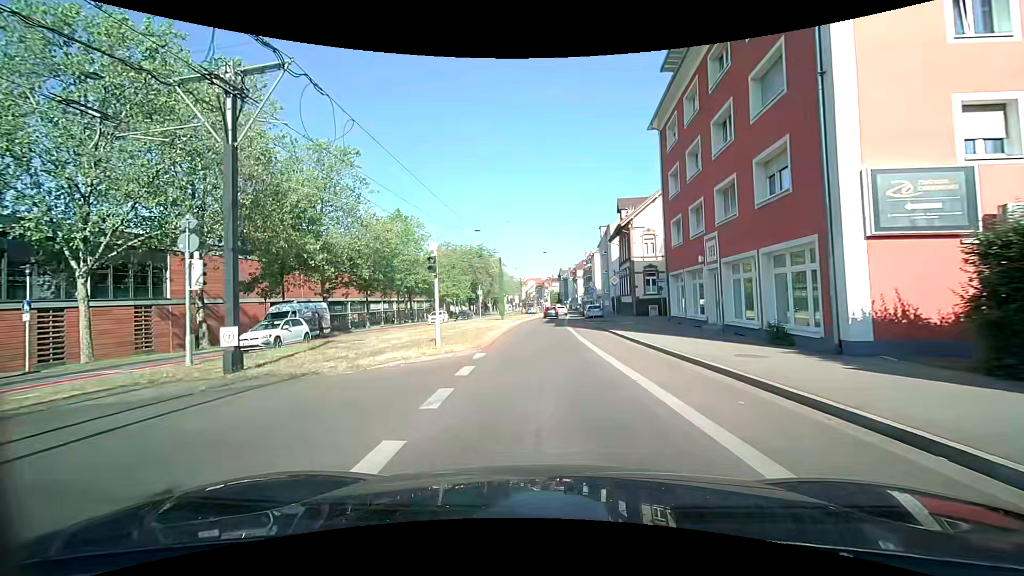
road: secondary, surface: asphalt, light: Day
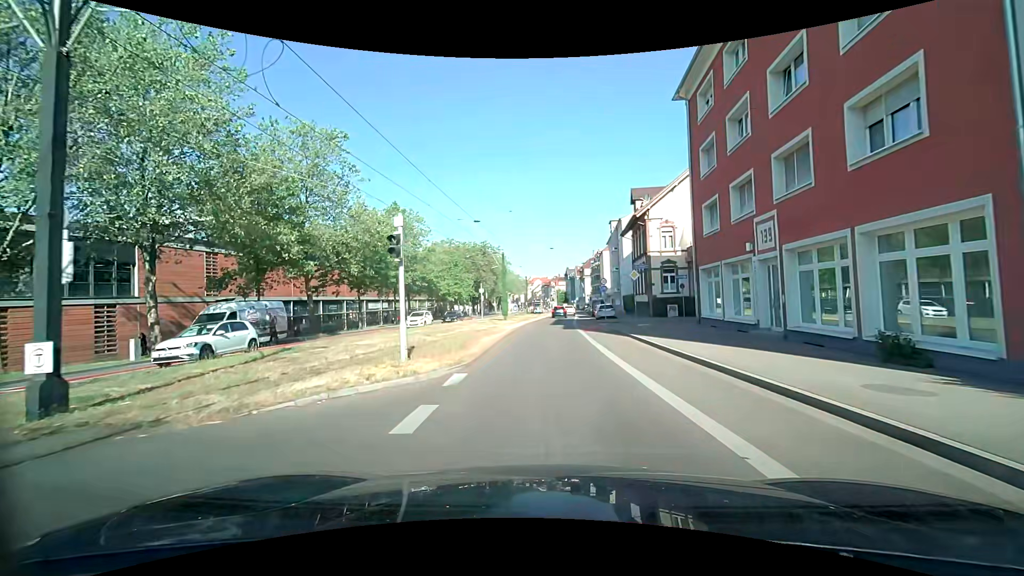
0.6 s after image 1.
(0.0, +4.4) m; -1°
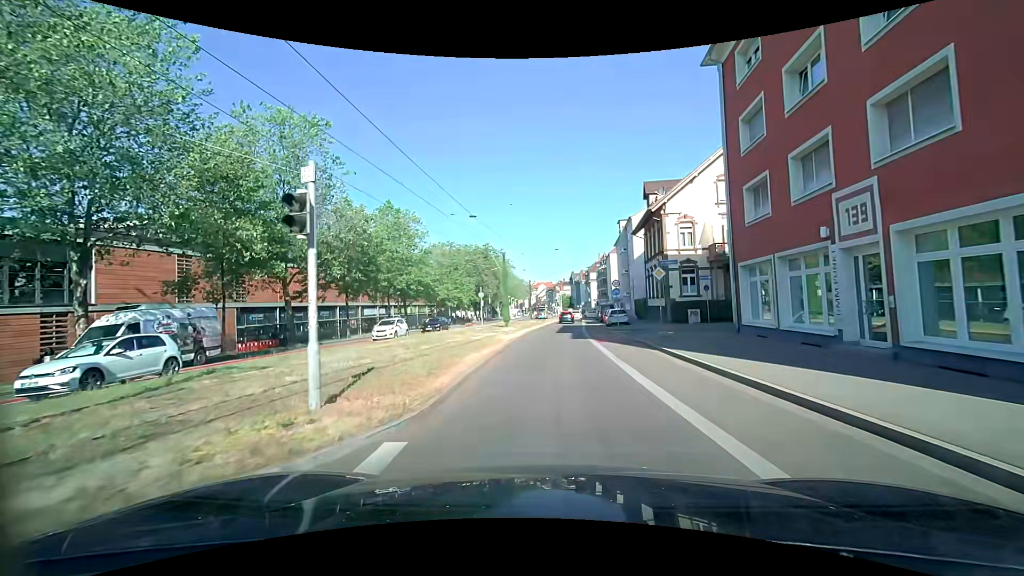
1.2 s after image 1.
(0.0, +4.5) m; -1°
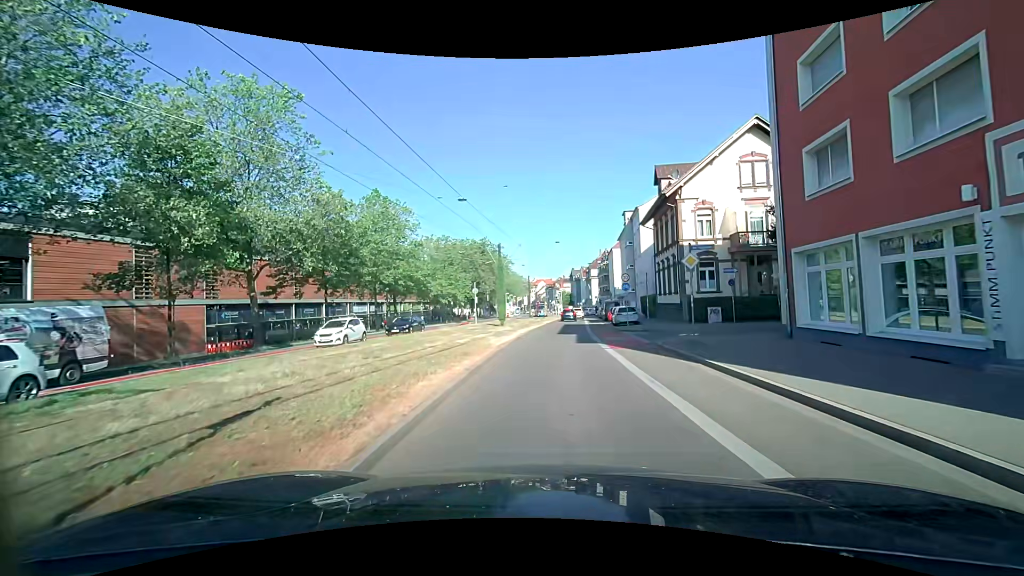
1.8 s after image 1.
(0.0, +4.5) m; 0°
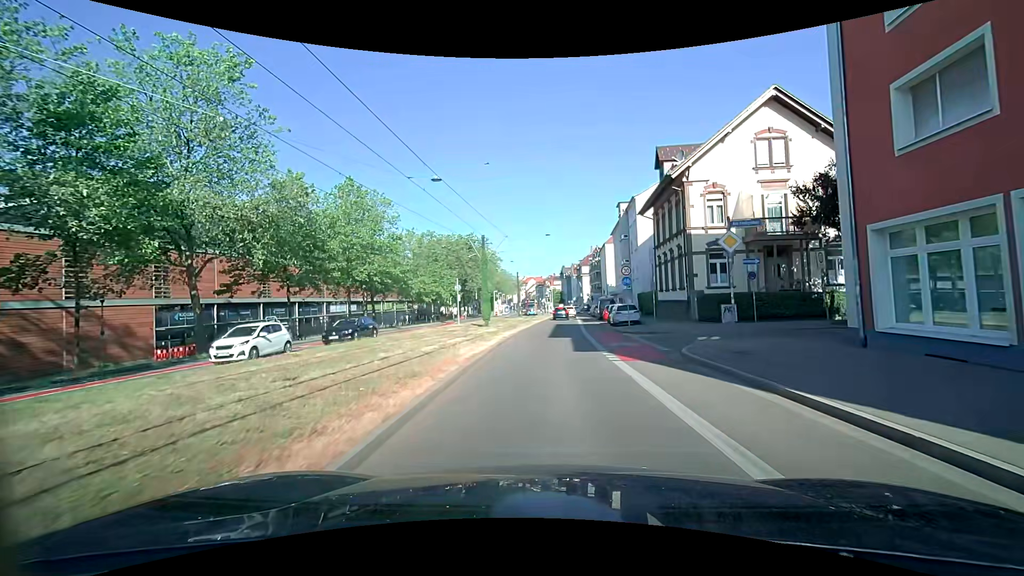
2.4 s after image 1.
(+0.1, +4.4) m; +1°
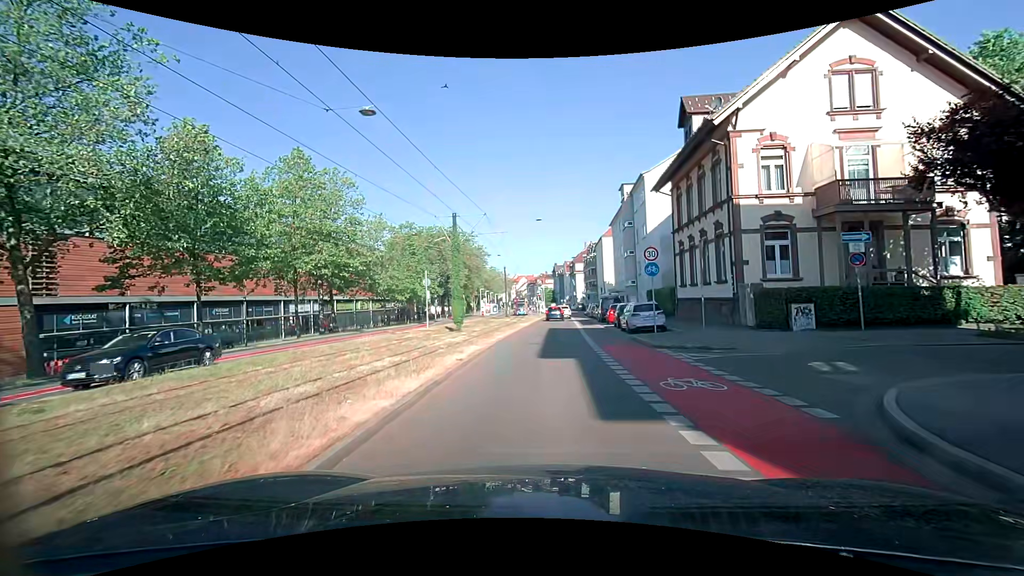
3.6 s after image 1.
(+0.2, +8.9) m; 0°
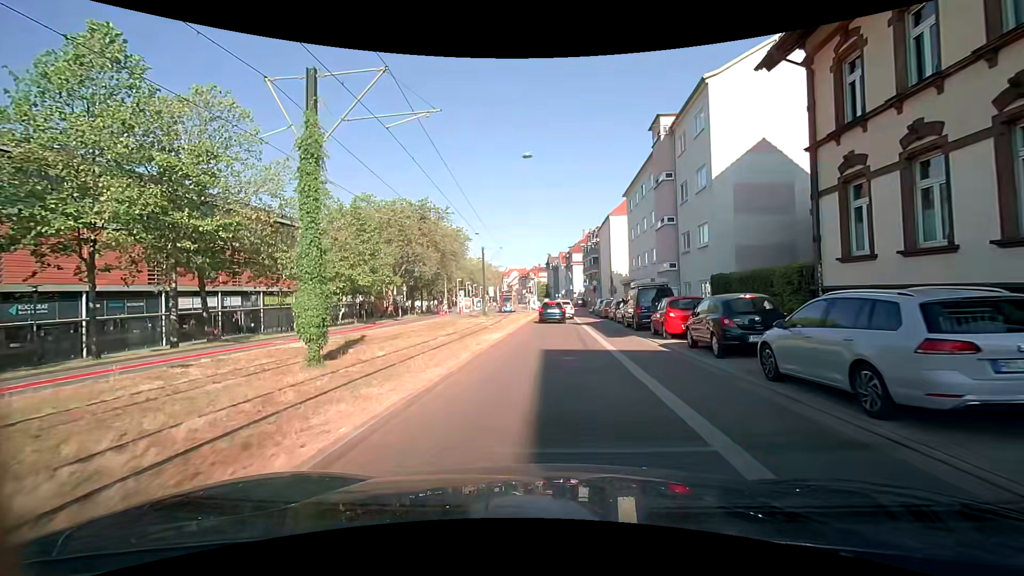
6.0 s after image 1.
(+0.4, +17.9) m; +2°
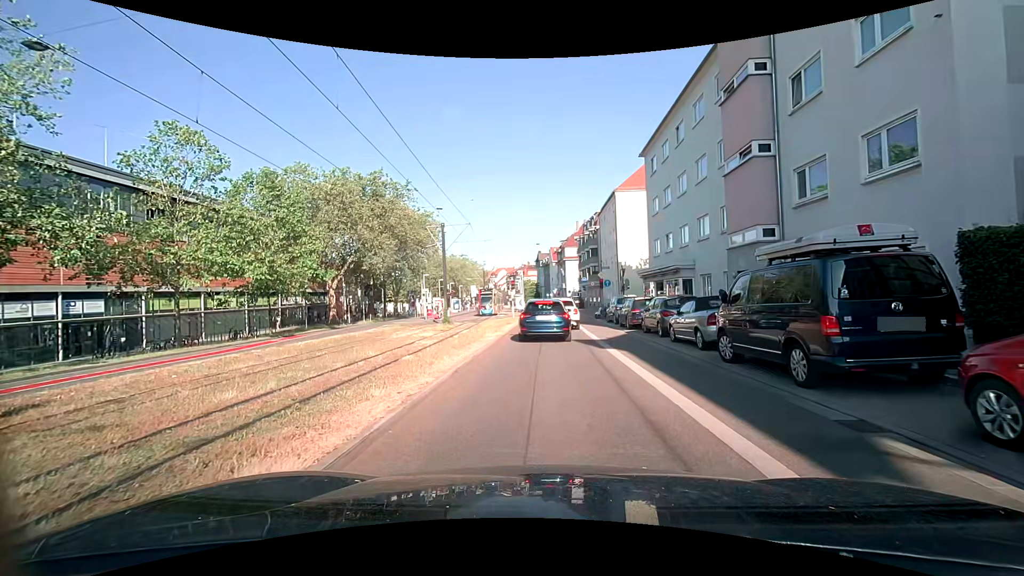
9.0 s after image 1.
(0.0, +14.9) m; 0°
